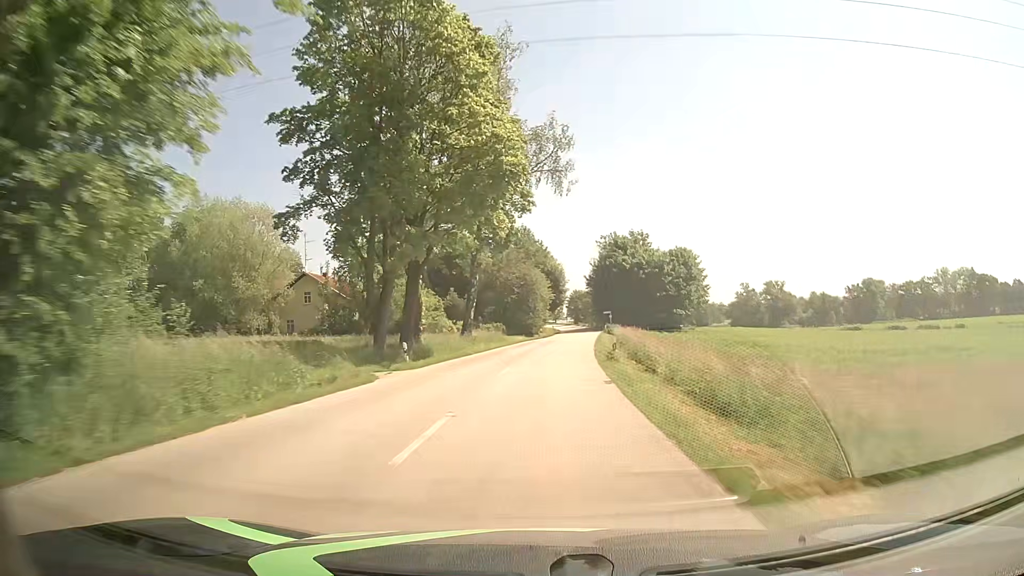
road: secondary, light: Day
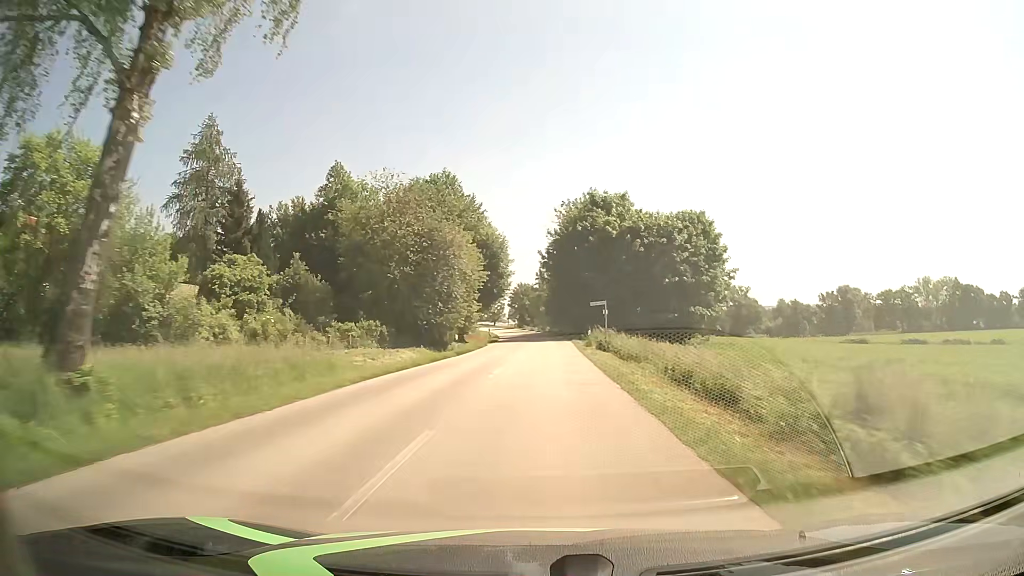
(+1.6, +37.9) m; +5°
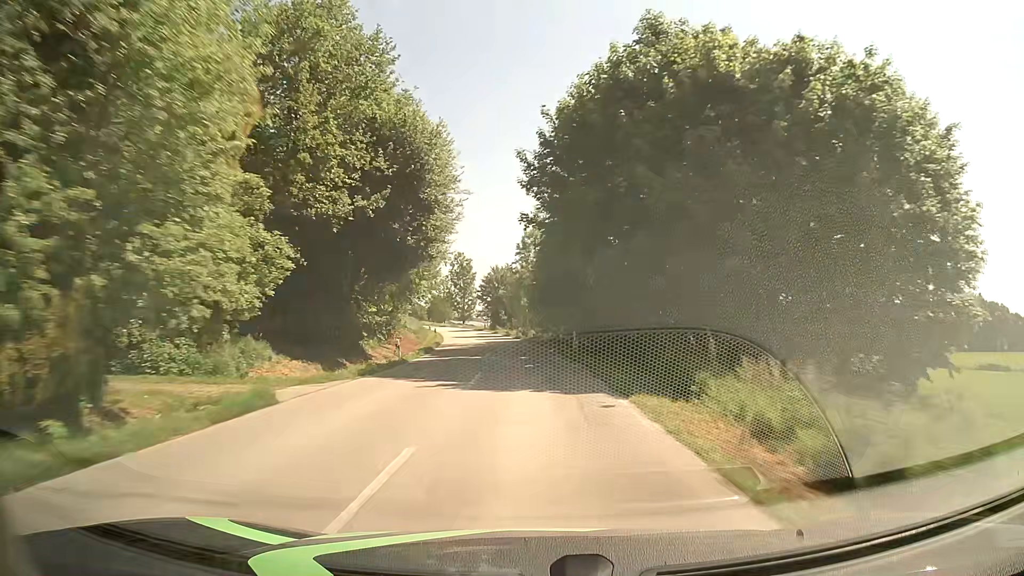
(+0.7, +37.7) m; +1°
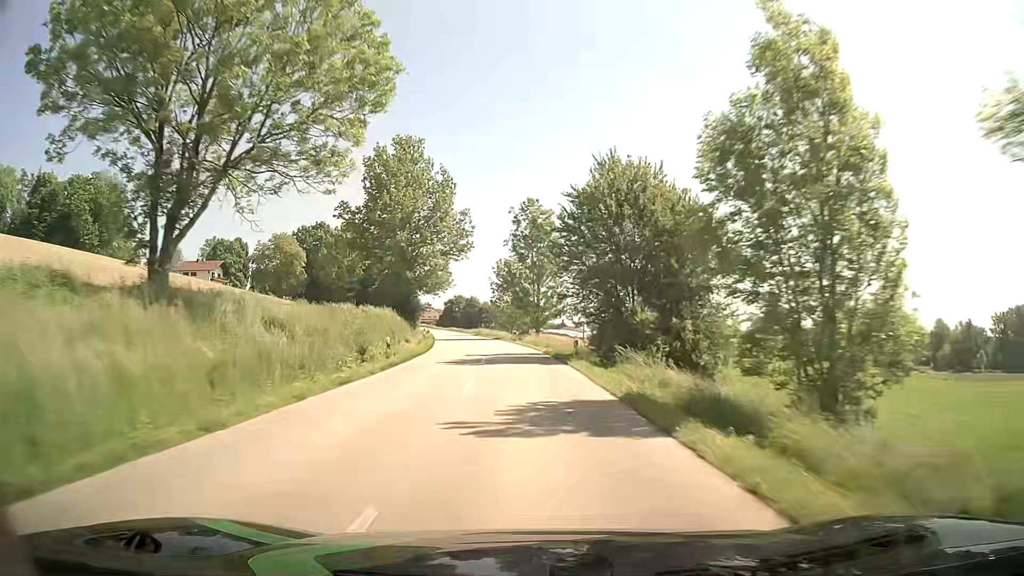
(-4.2, +62.4) m; -8°
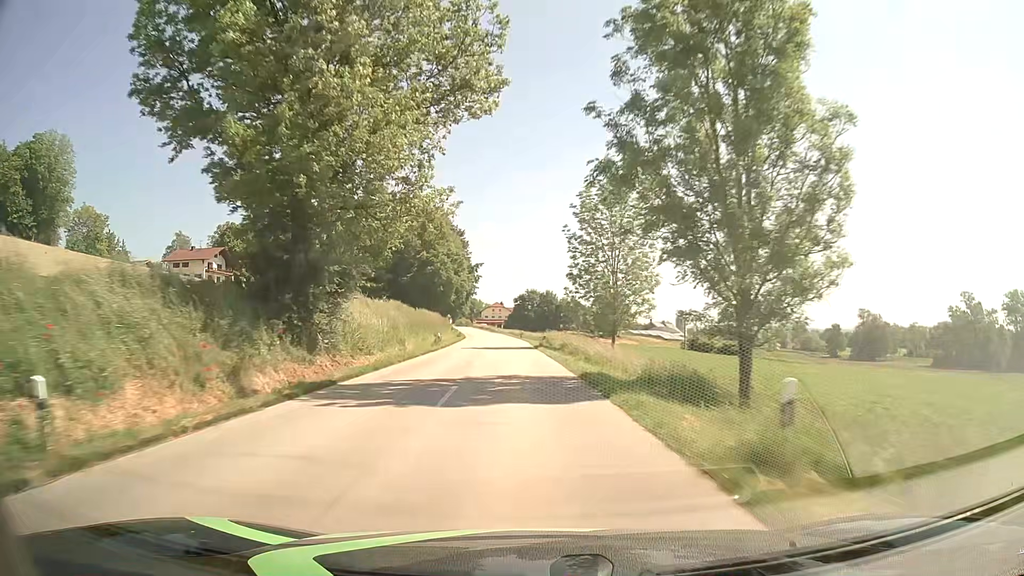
(-3.2, +50.2) m; -7°
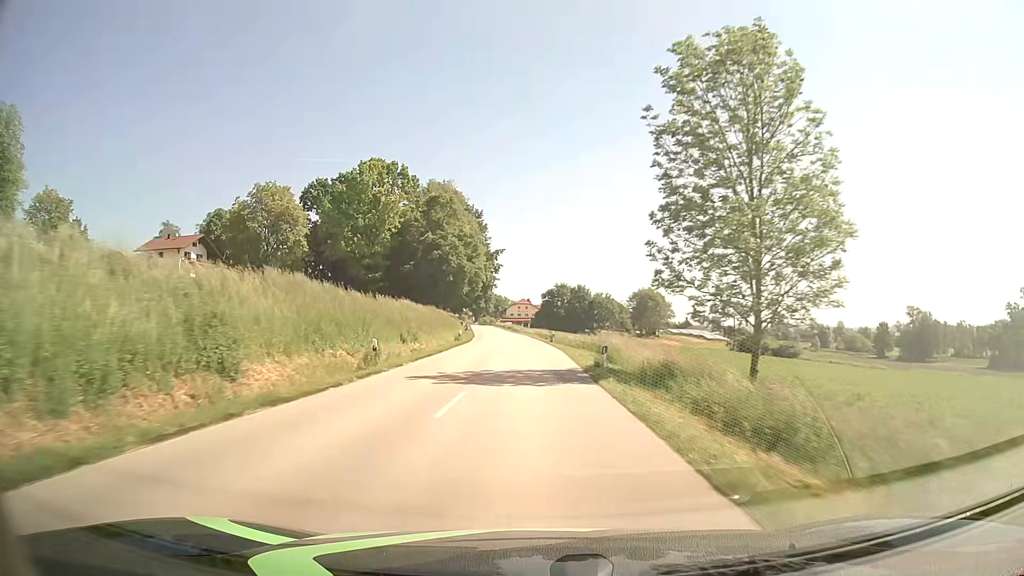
(-0.5, +25.3) m; -2°
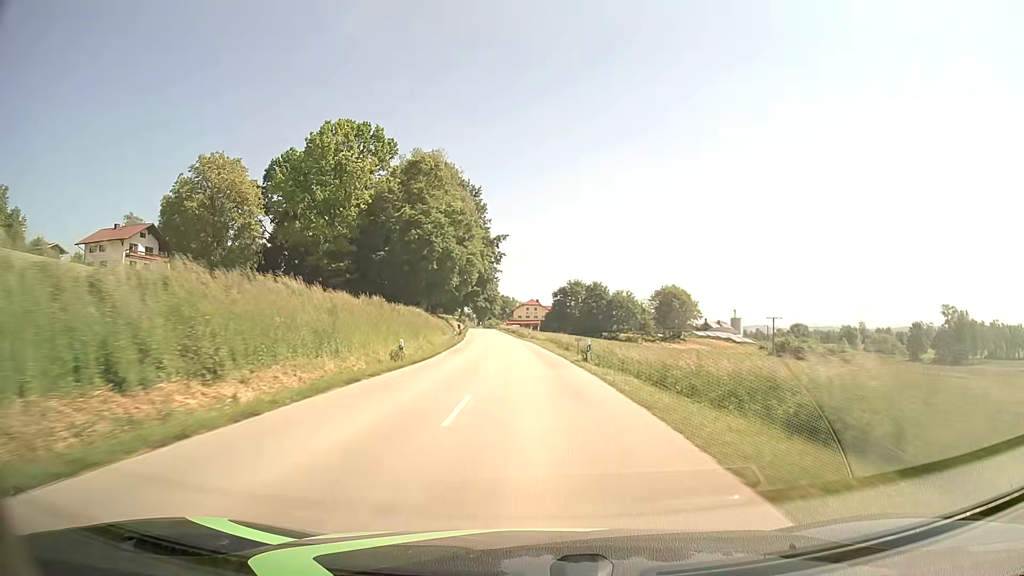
(-0.4, +25.4) m; -1°
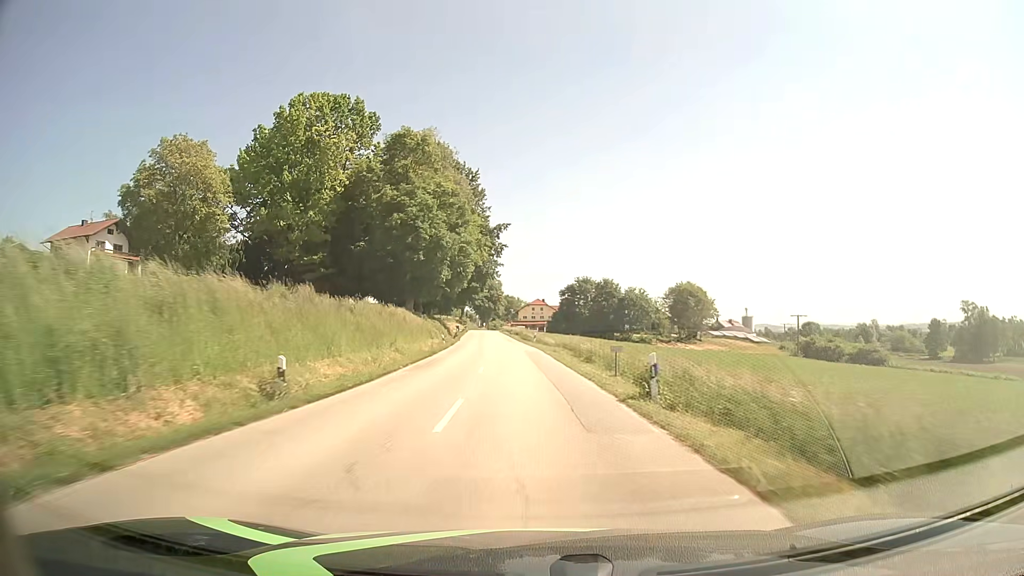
(0.0, +12.7) m; 0°
(0, +10) (0, +20) (-1, +30) (-1, +40) (-2, +50) (-3, +60) (-4, +70) (-4, +80) (-5, +90) (-6, +100) m
